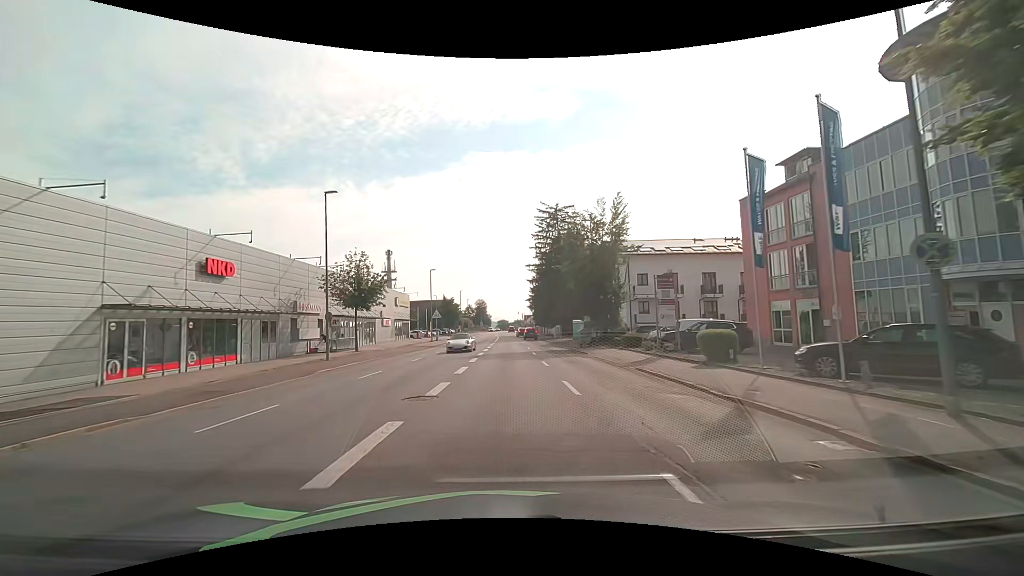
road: tertiary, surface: asphalt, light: Day
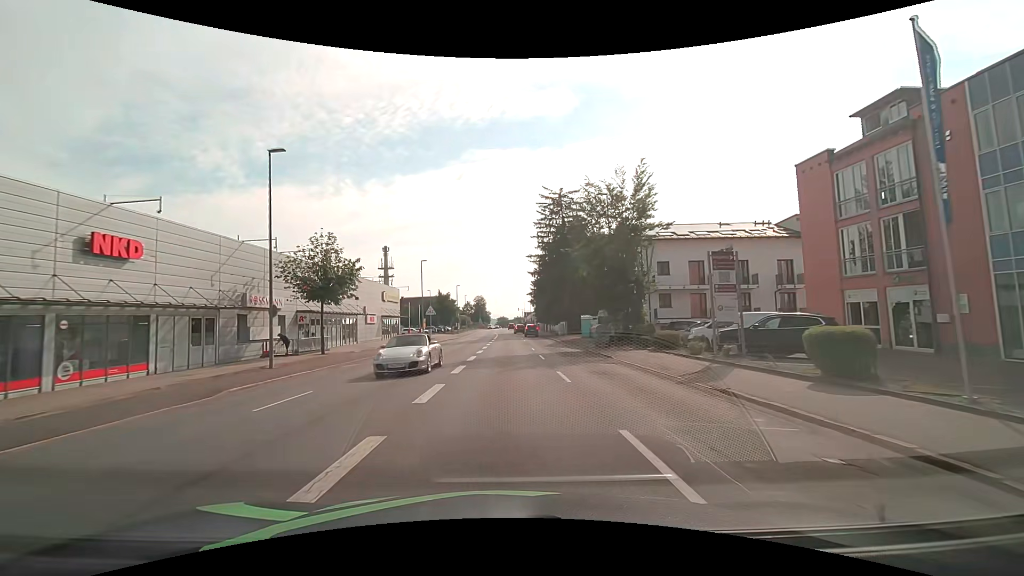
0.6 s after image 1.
(0.0, +7.2) m; 0°
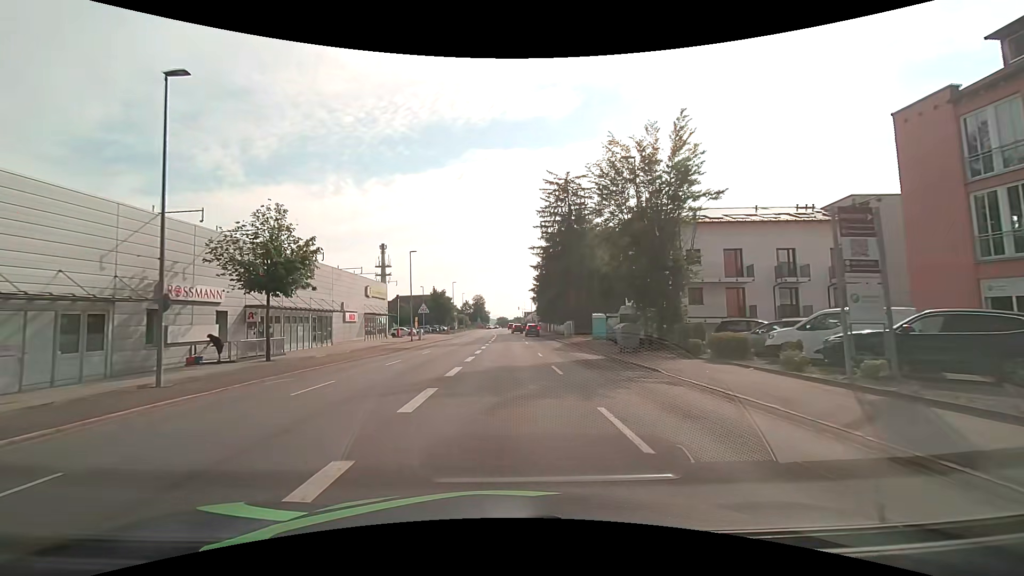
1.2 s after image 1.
(0.0, +7.4) m; 0°
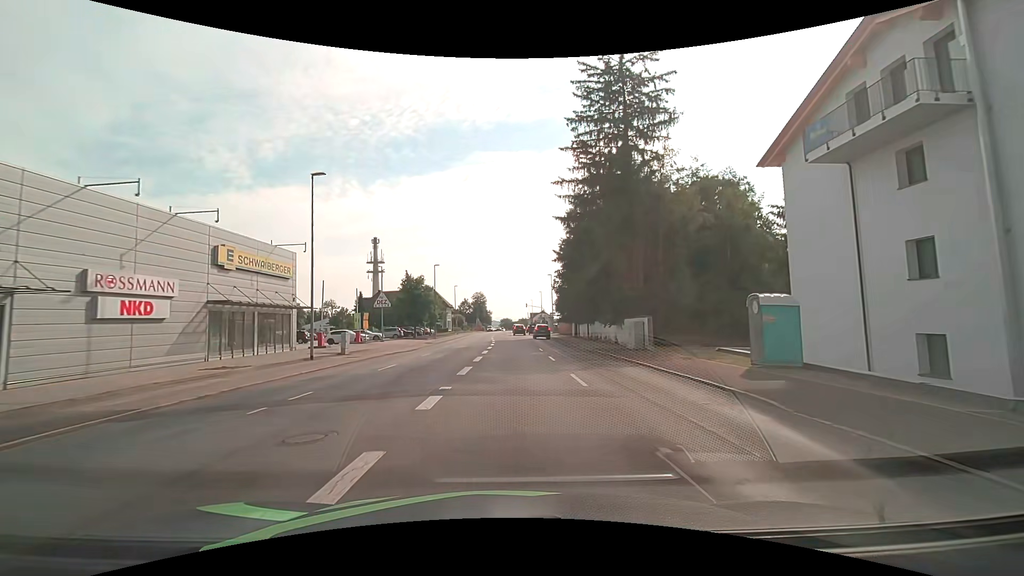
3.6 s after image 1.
(+0.1, +29.7) m; 0°
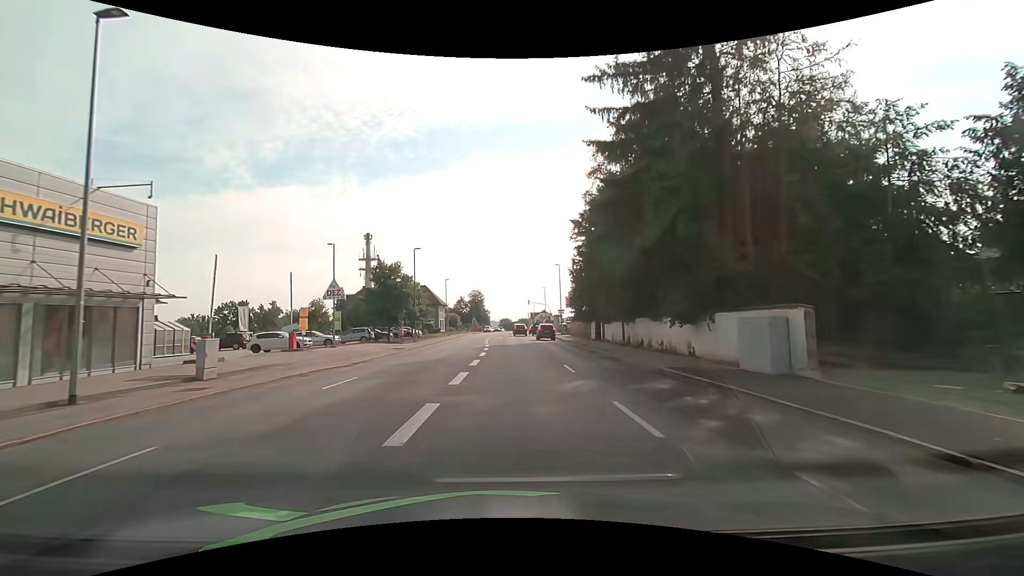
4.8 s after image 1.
(0.0, +14.6) m; 0°
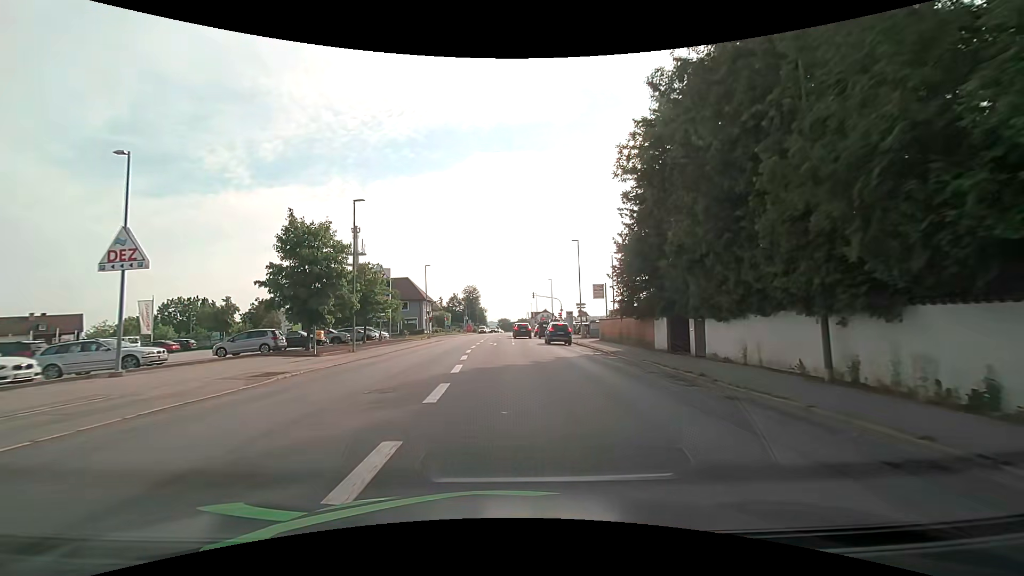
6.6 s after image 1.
(+0.1, +21.0) m; 0°
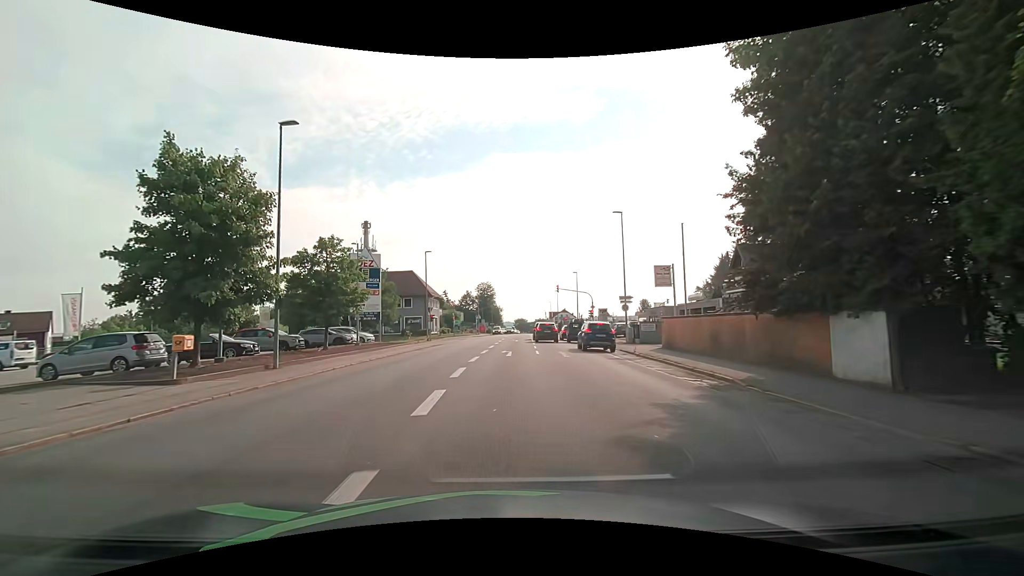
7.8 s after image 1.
(-0.2, +13.2) m; -2°
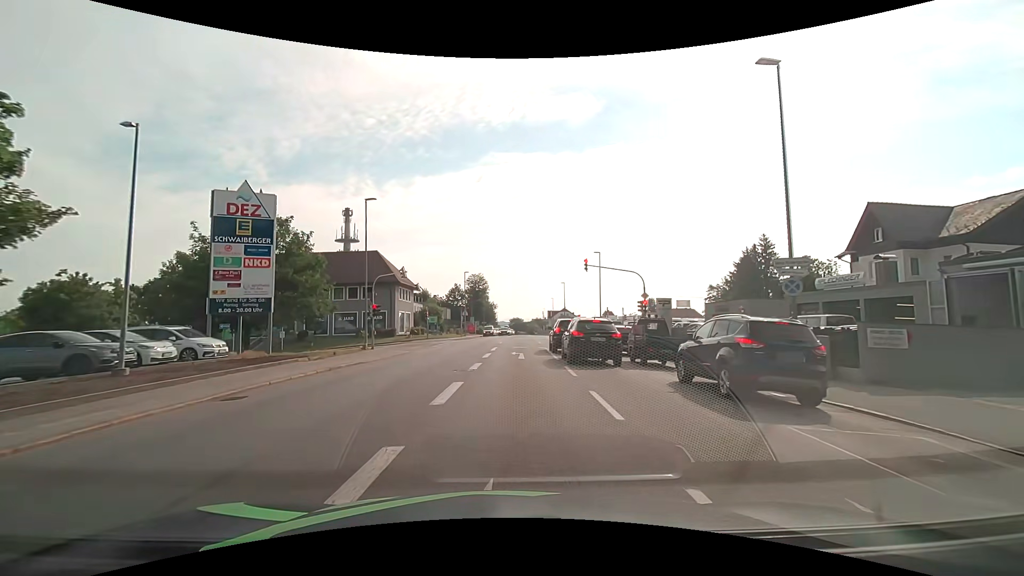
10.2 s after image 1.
(-0.1, +22.9) m; 0°
(0, +10) (0, +20) (+1, +30) (+1, +40) (0, +50) (-8, +54) (-18, +55) (-28, +55) (-38, +54) (-48, +54) m
